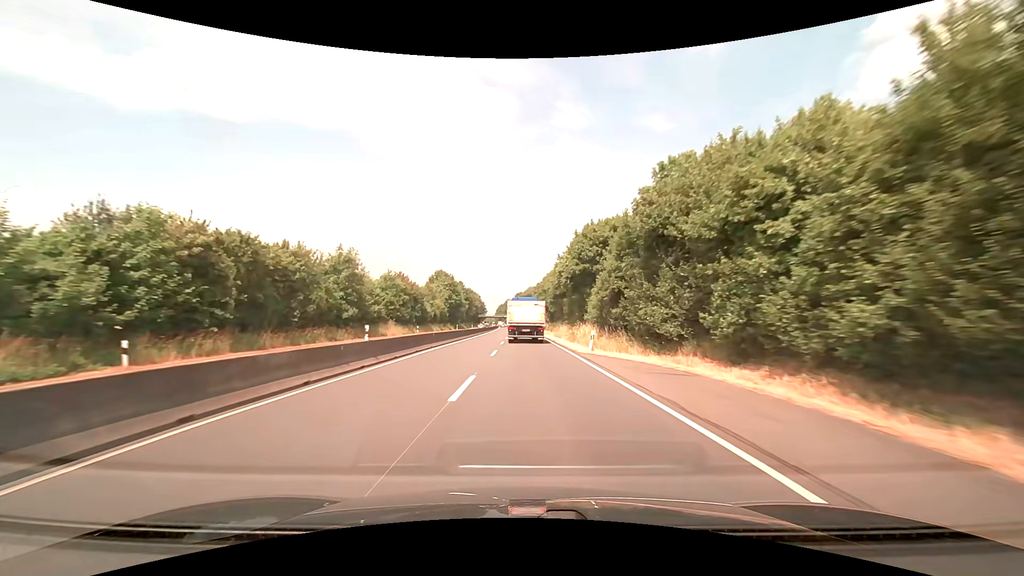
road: trunk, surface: asphalt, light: Day
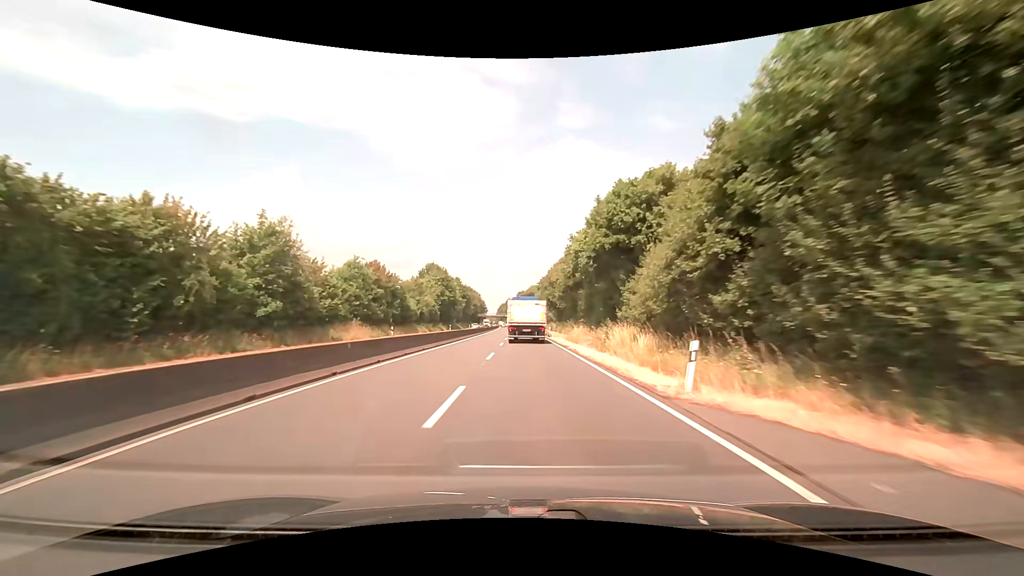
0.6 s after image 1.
(0.0, +14.3) m; 0°
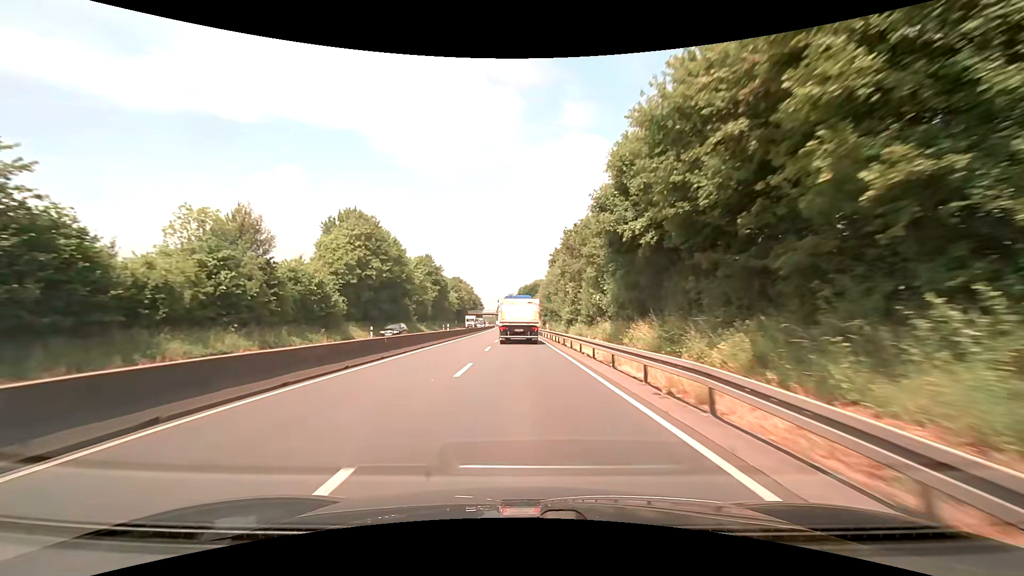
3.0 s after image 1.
(-0.1, +53.8) m; 0°
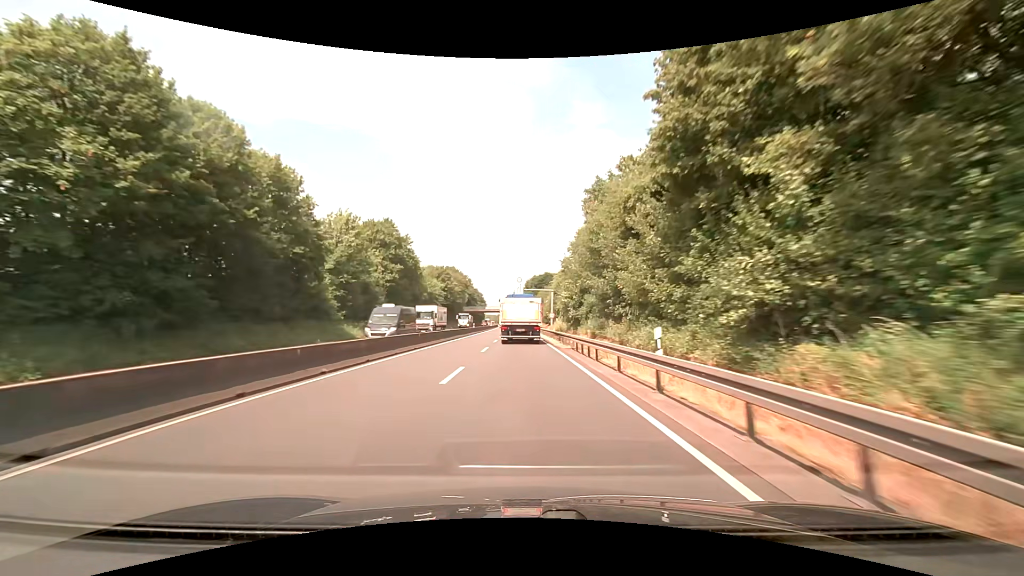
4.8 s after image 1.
(-0.3, +37.6) m; -1°
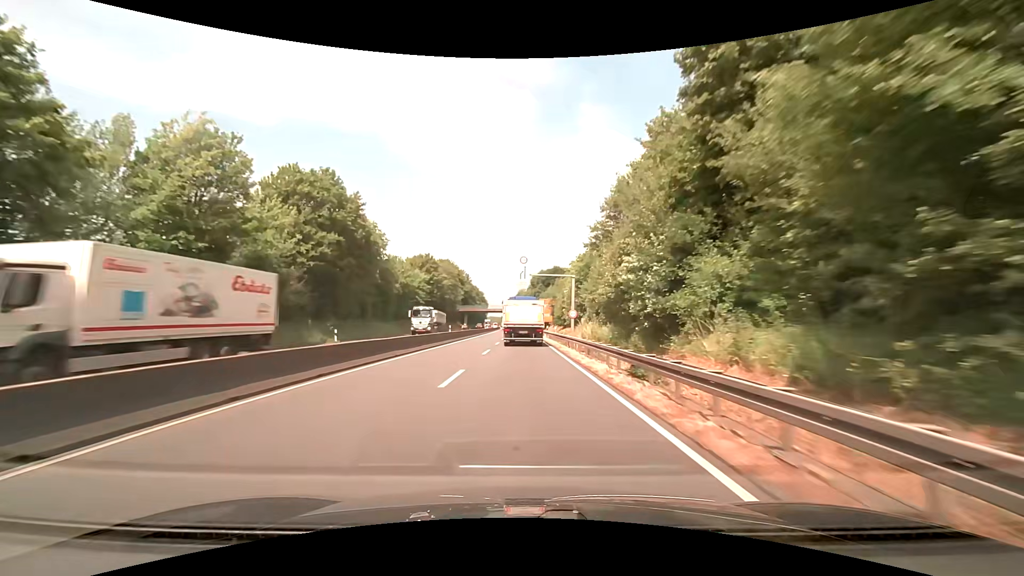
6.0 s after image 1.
(-0.1, +24.4) m; 0°
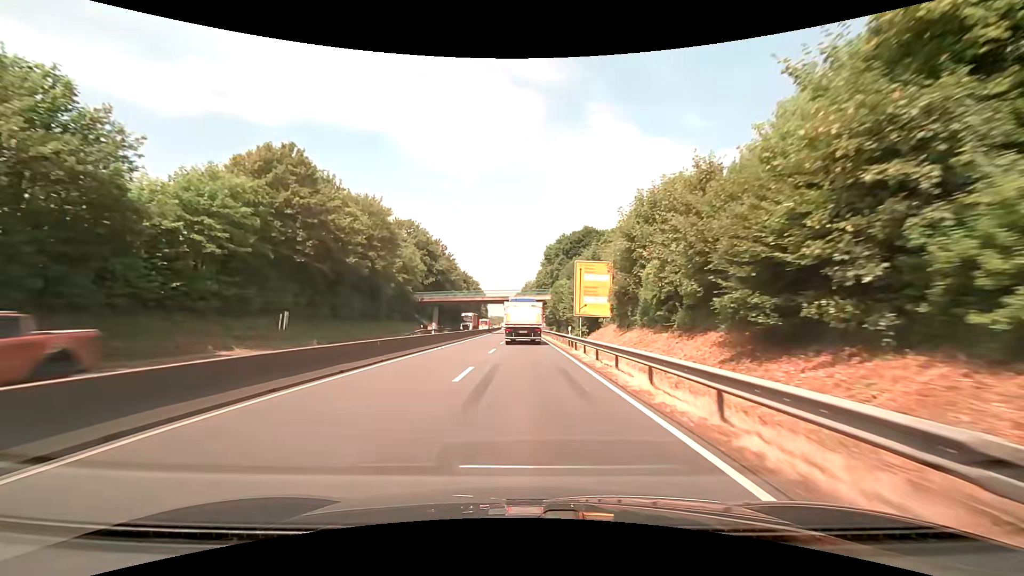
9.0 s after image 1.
(-0.6, +59.2) m; -1°
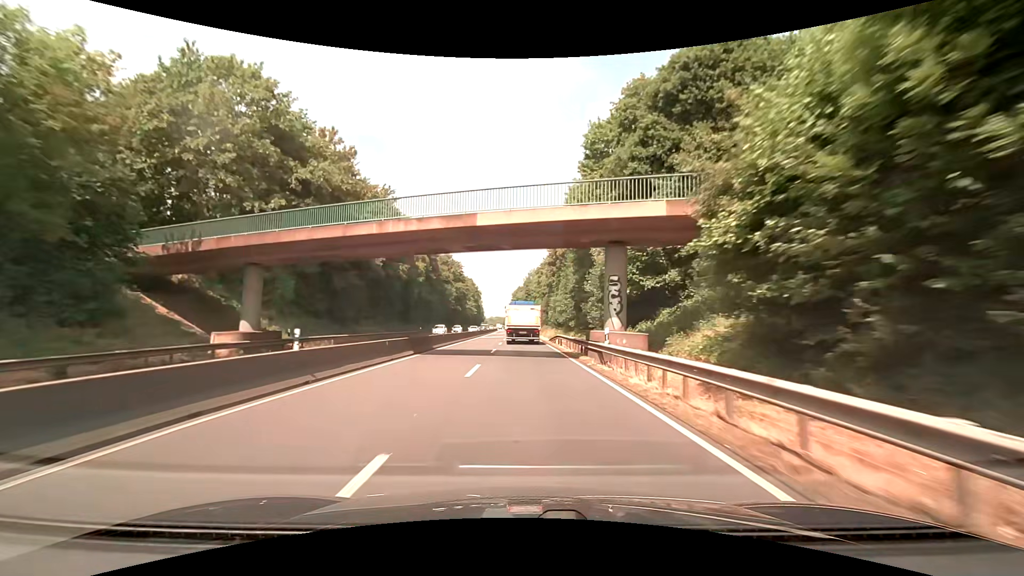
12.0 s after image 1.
(-0.4, +59.0) m; 0°
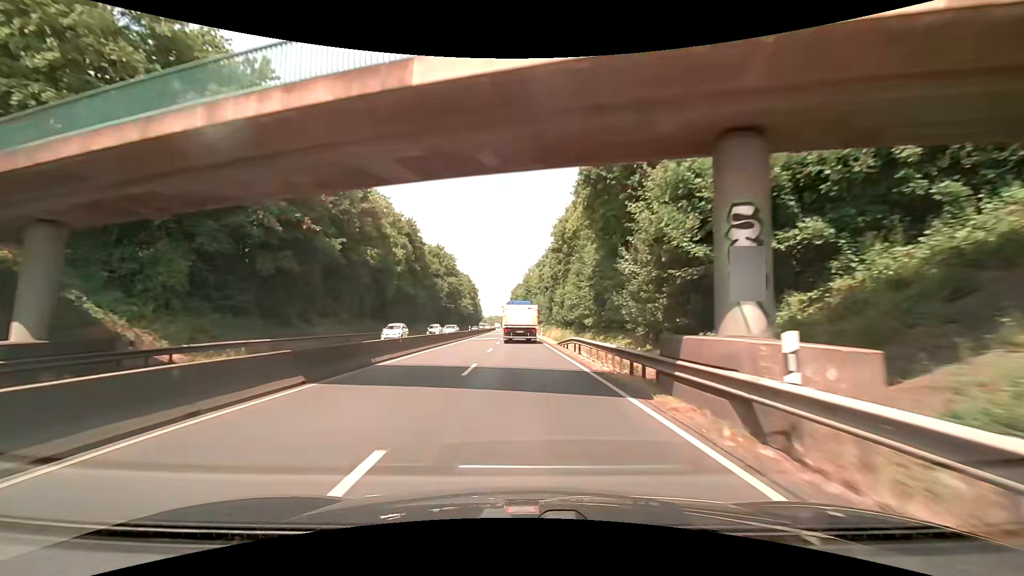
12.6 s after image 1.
(0.0, +12.0) m; 0°
(0, +10) (0, +20) (0, +30) (0, +40) (0, +50) (0, +60) (-1, +70) (-1, +80) (-1, +90) (-1, +100) m
